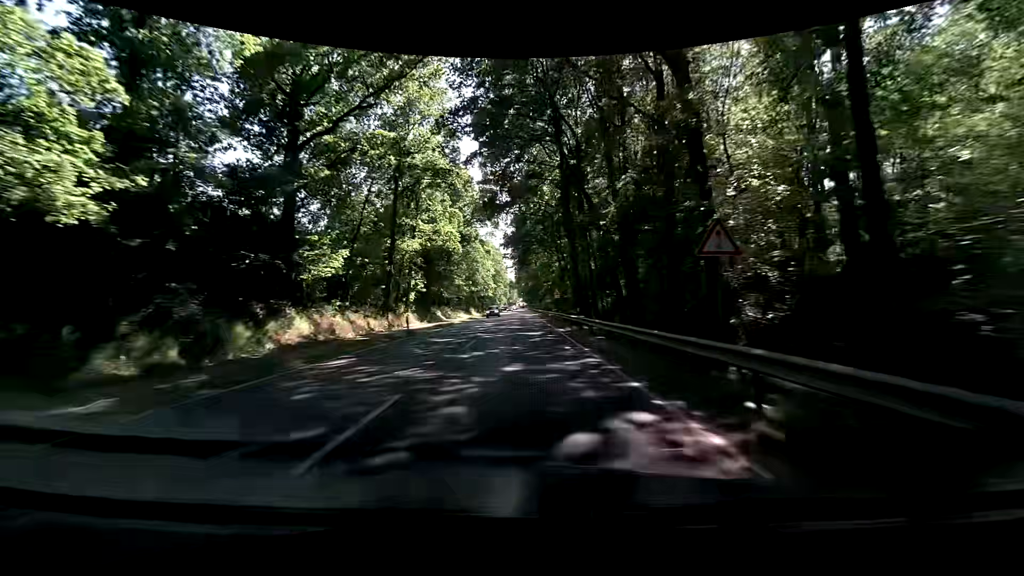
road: primary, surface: asphalt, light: Day
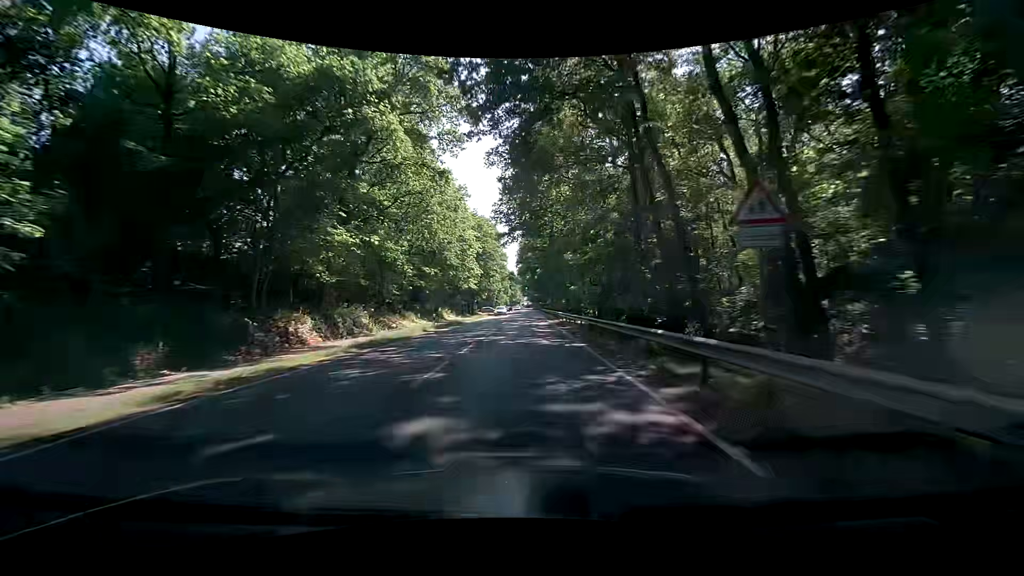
(-0.2, +43.2) m; -1°
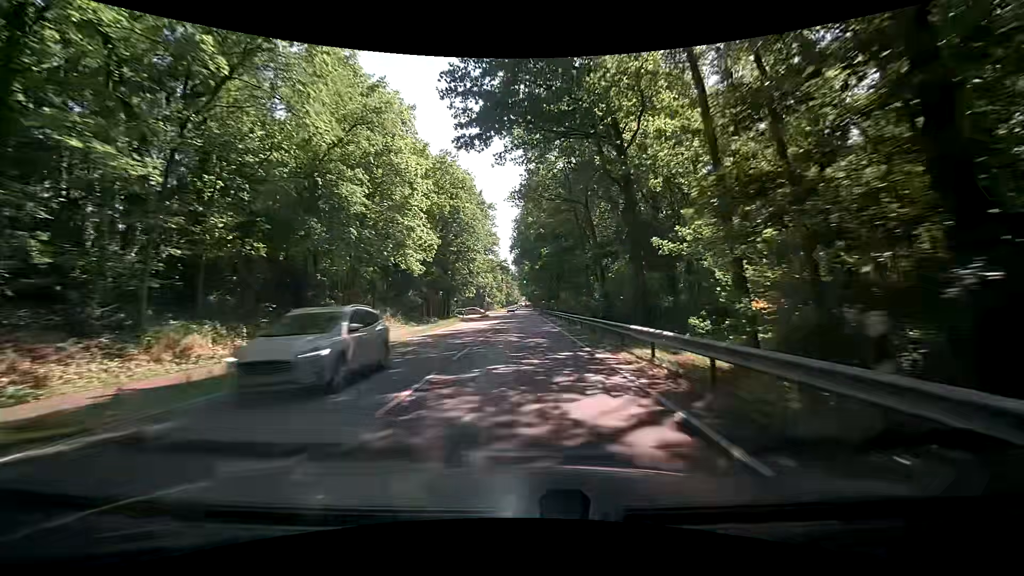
(+0.1, +32.4) m; +1°
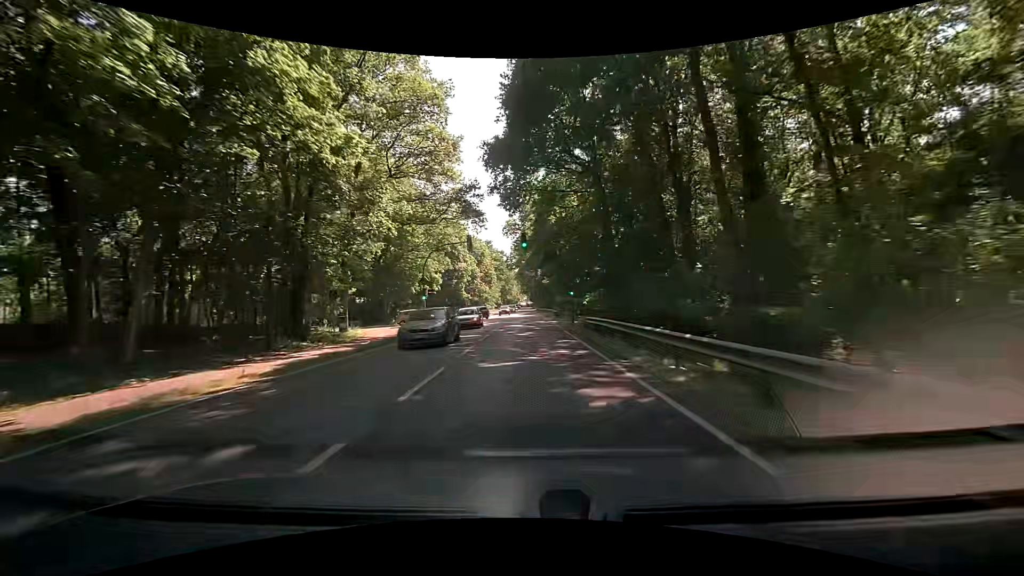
(-0.6, +54.0) m; -1°
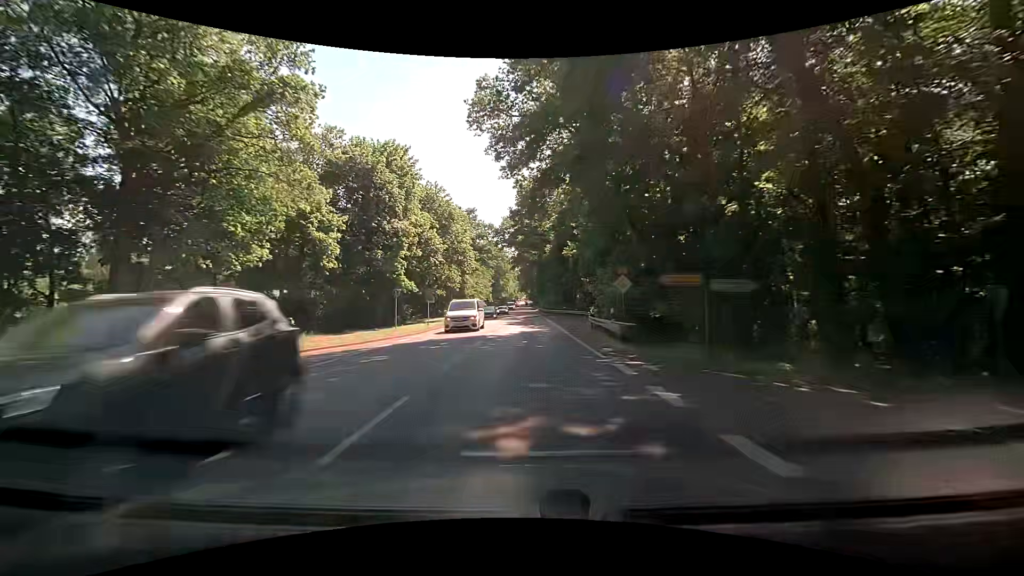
(-0.2, +43.2) m; 0°
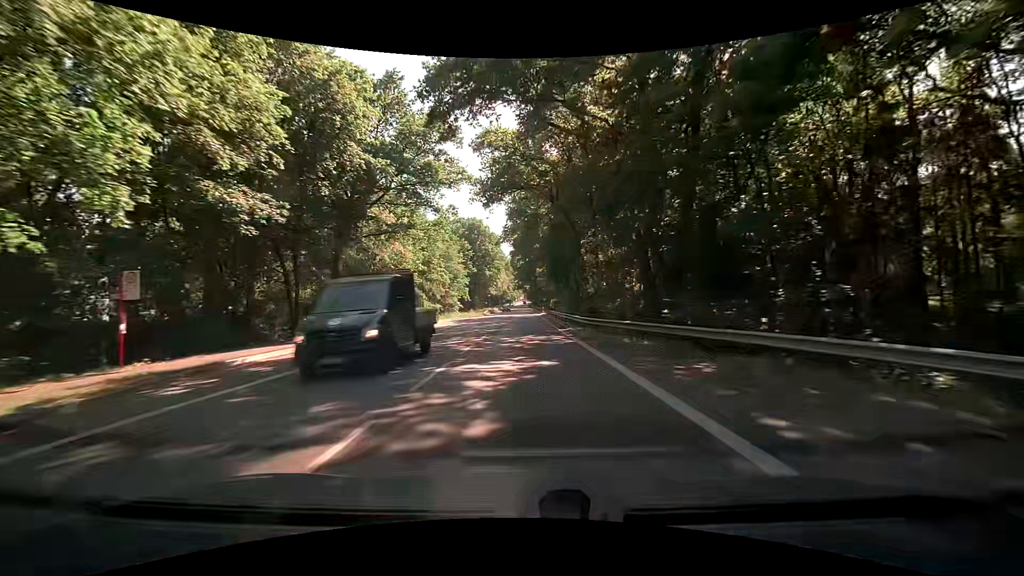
(-0.1, +54.0) m; 0°
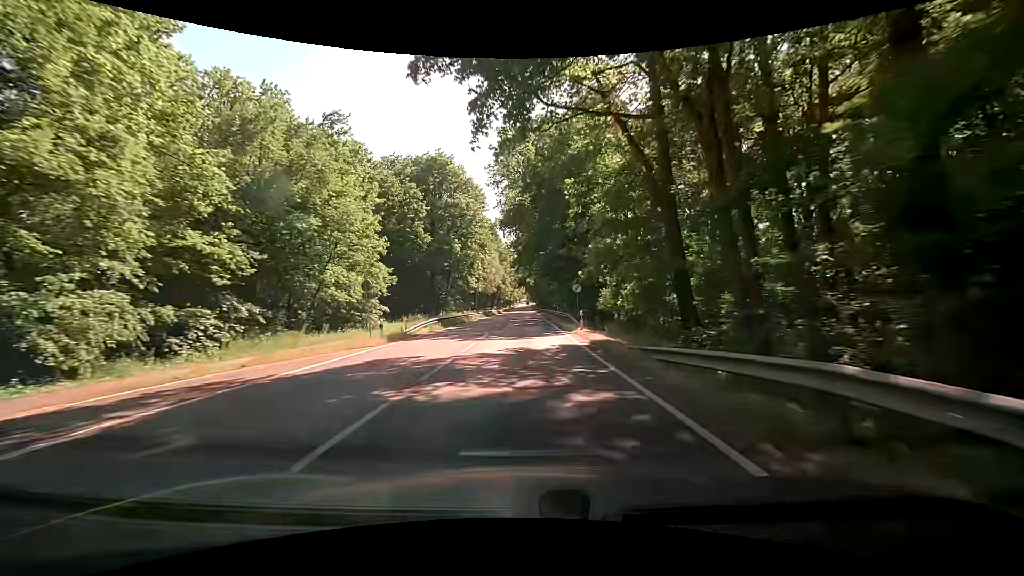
(-0.3, +53.9) m; -1°
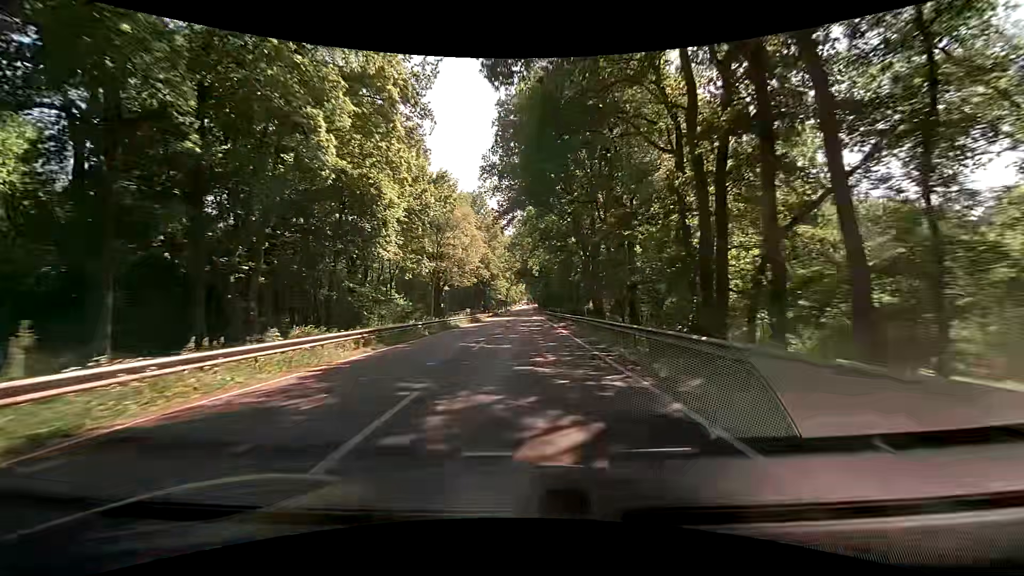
(-0.1, +54.1) m; +1°
(0, +10) (0, +20) (0, +30) (0, +40) (-1, +50) (-1, +60) (-1, +70) (-1, +80) (-1, +90) (-1, +100) m
